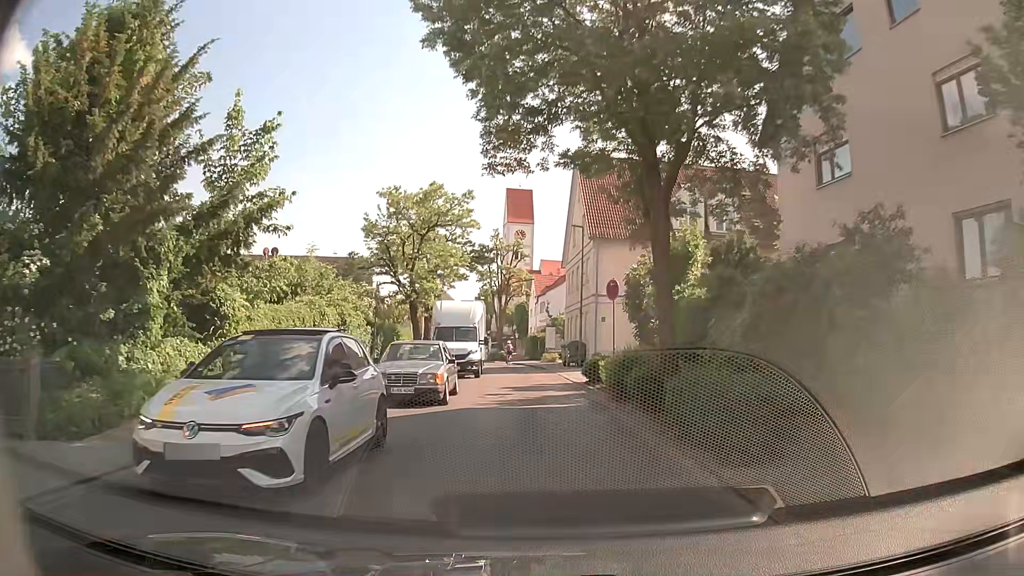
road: tertiary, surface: asphalt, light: Day
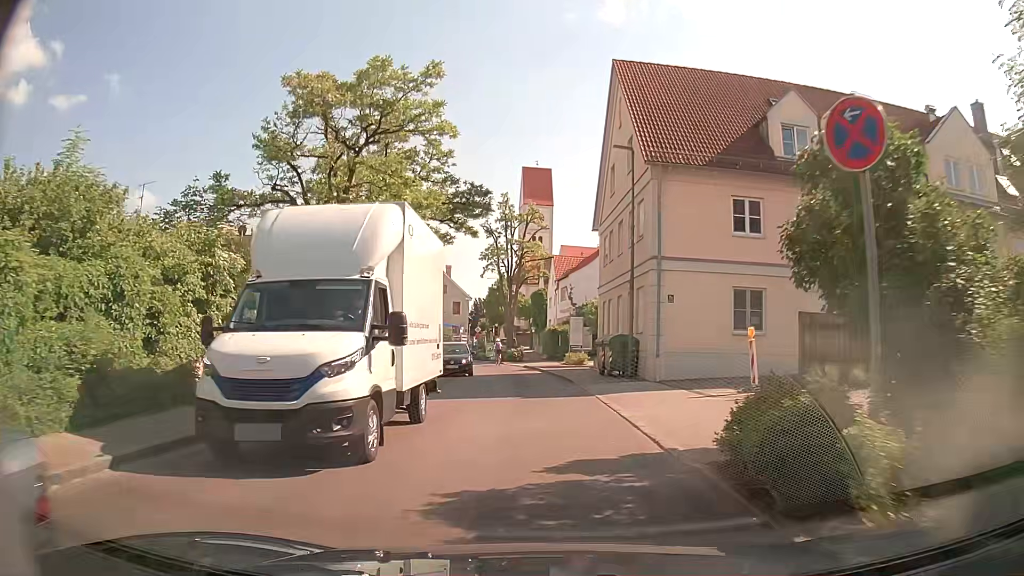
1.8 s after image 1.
(-0.2, +14.9) m; -2°
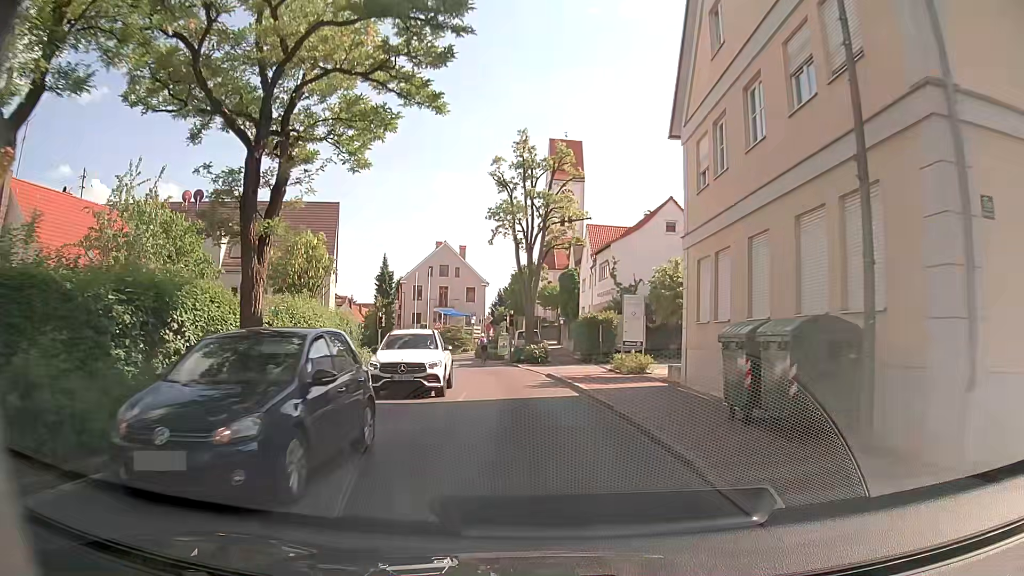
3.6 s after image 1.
(-0.2, +15.3) m; -2°
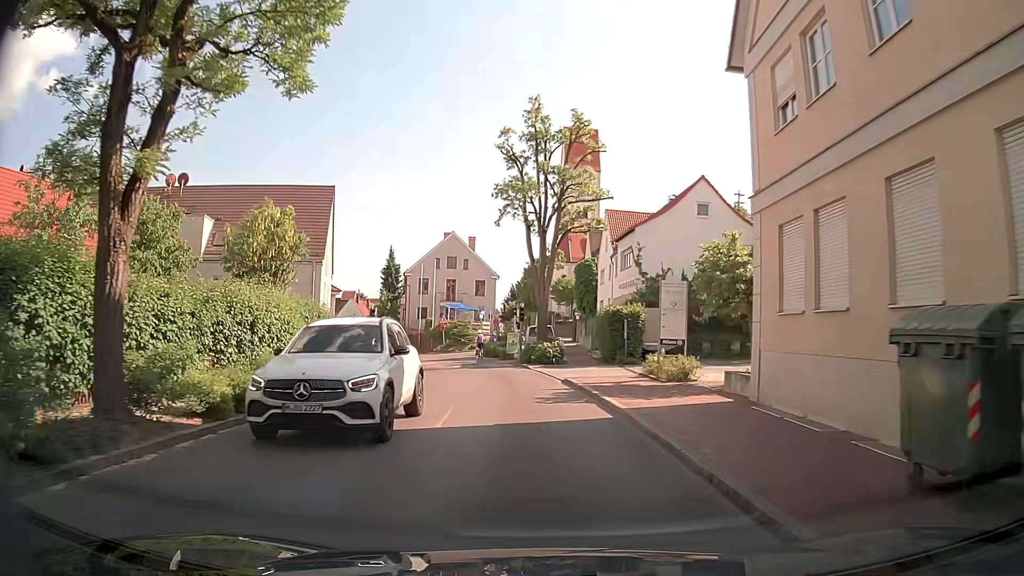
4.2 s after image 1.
(-0.1, +5.0) m; -2°
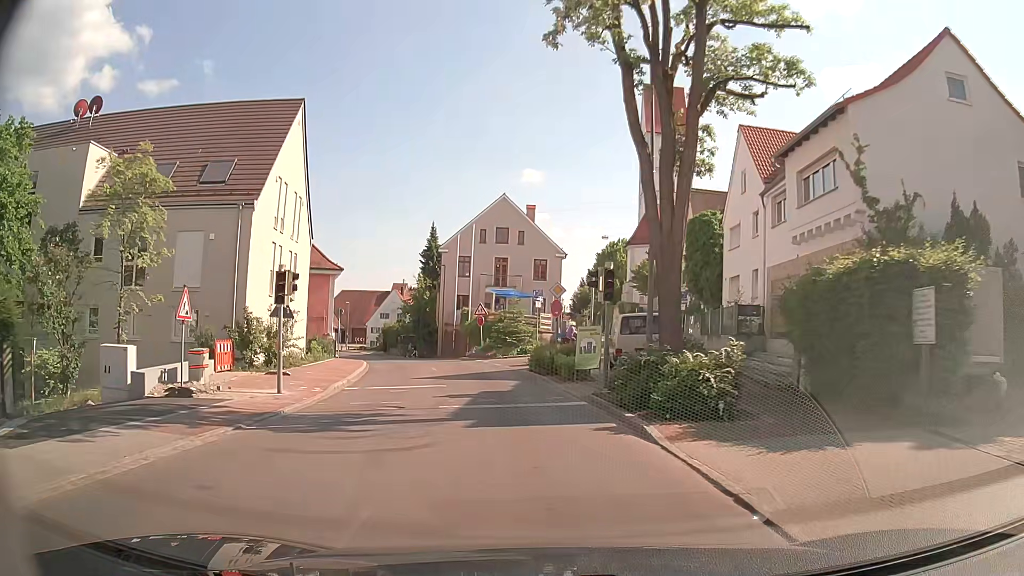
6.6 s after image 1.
(-0.6, +20.1) m; -5°
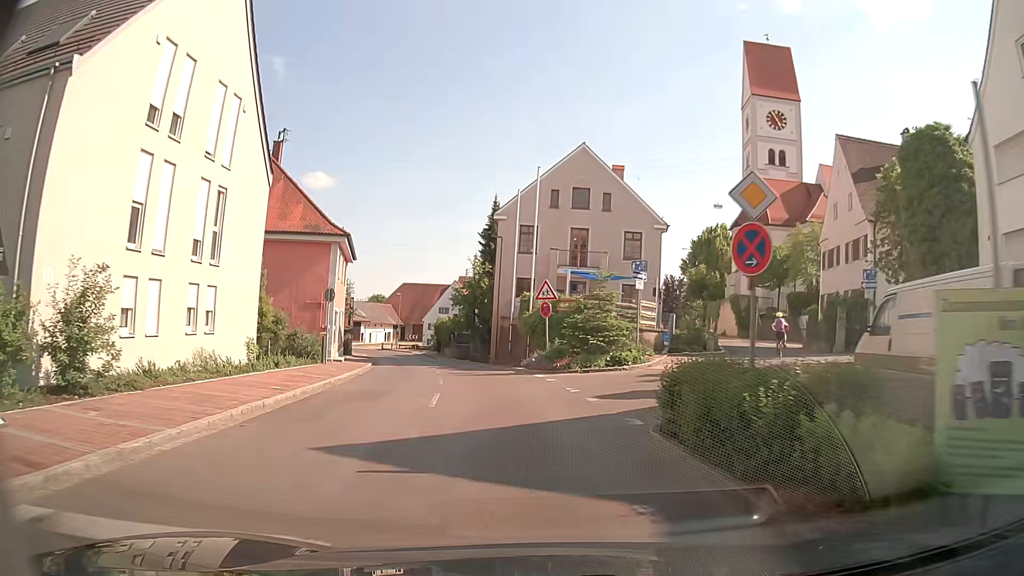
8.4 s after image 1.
(-0.9, +15.7) m; -7°
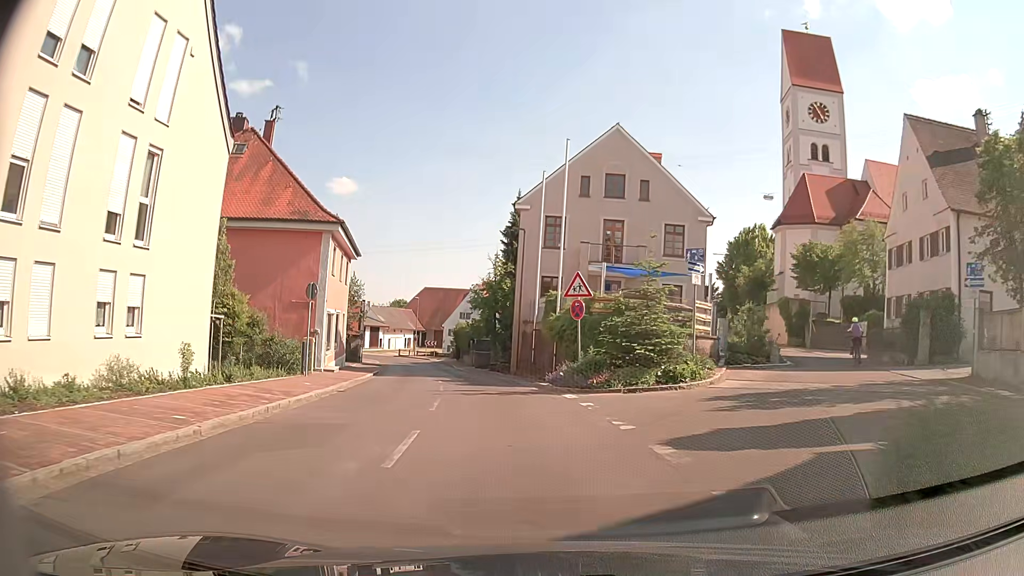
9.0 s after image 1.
(-0.1, +5.5) m; -3°
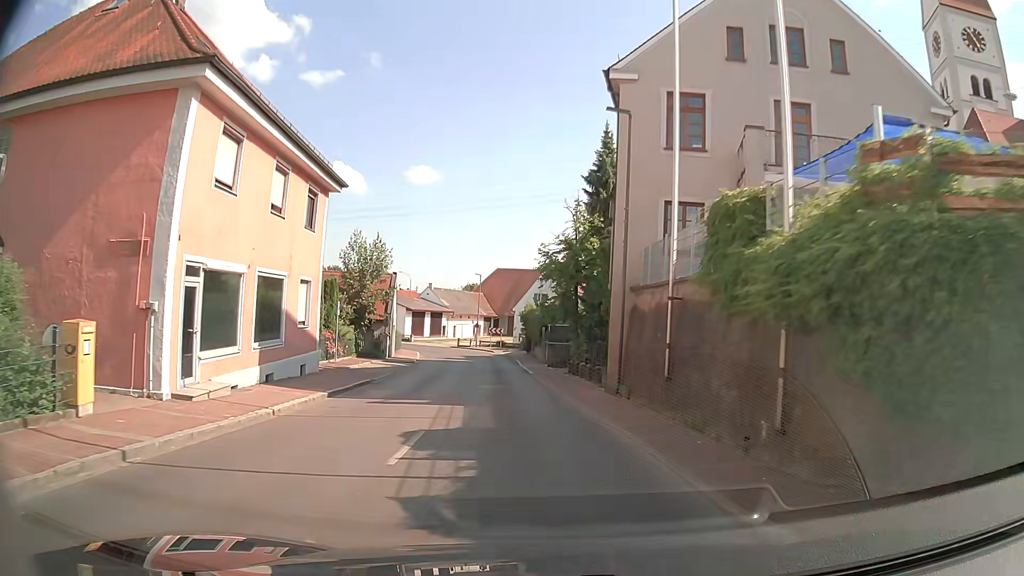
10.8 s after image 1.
(-0.7, +18.0) m; -6°
